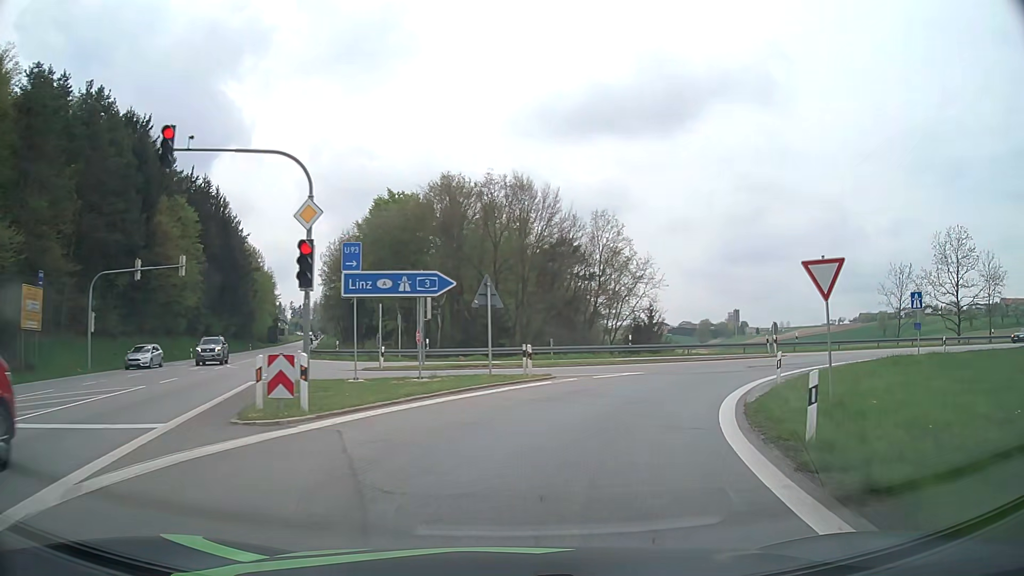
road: motorway_link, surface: asphalt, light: Day
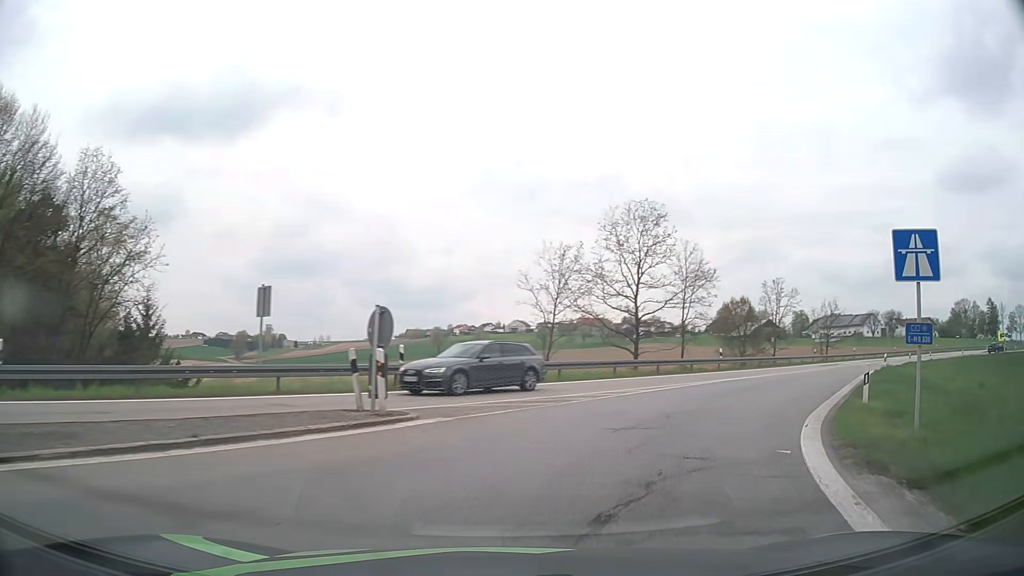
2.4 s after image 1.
(+7.9, +24.6) m; +38°
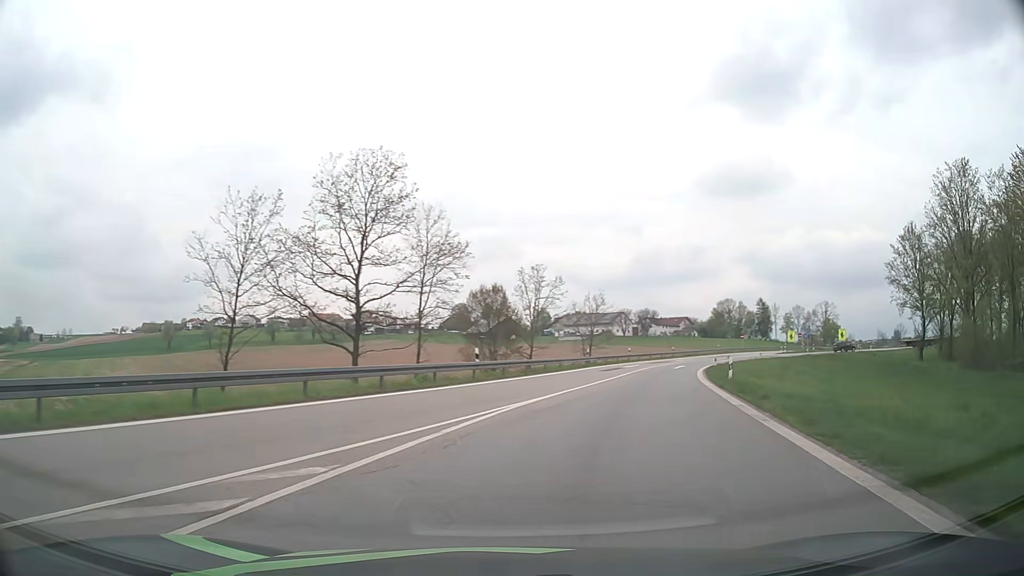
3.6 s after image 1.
(+2.5, +12.2) m; +23°
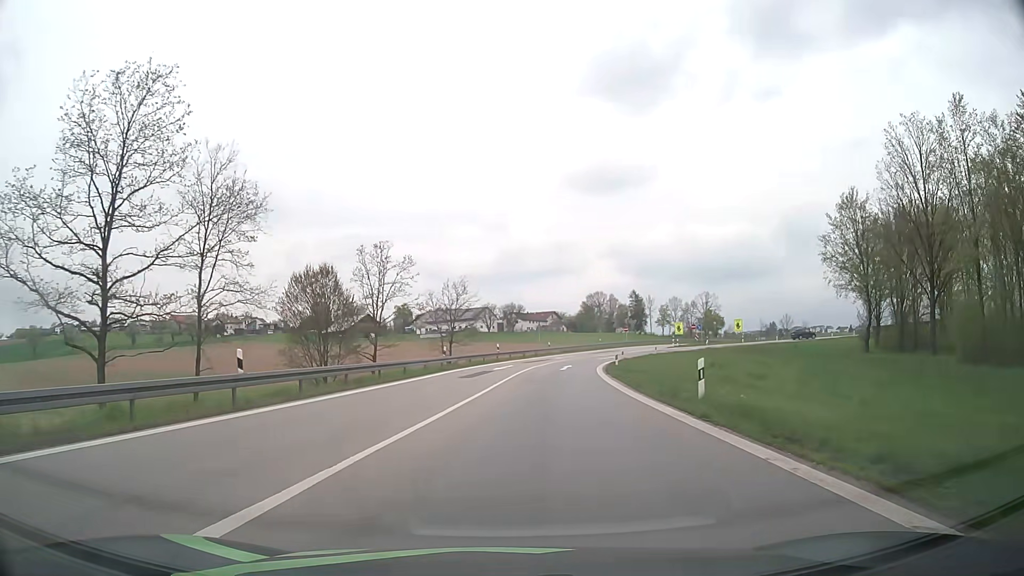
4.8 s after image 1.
(+1.7, +12.4) m; +12°
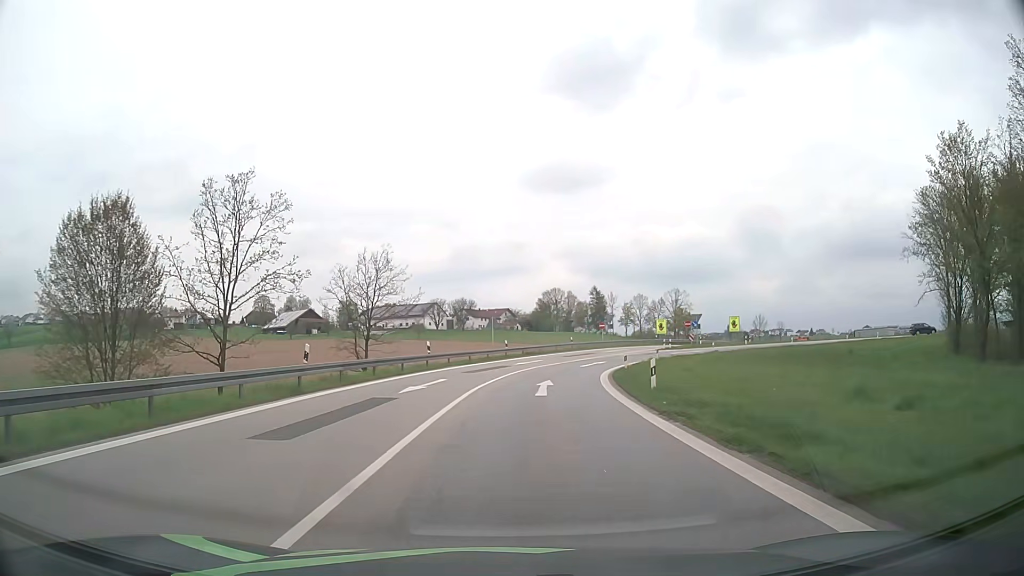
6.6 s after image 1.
(+0.8, +19.7) m; +4°
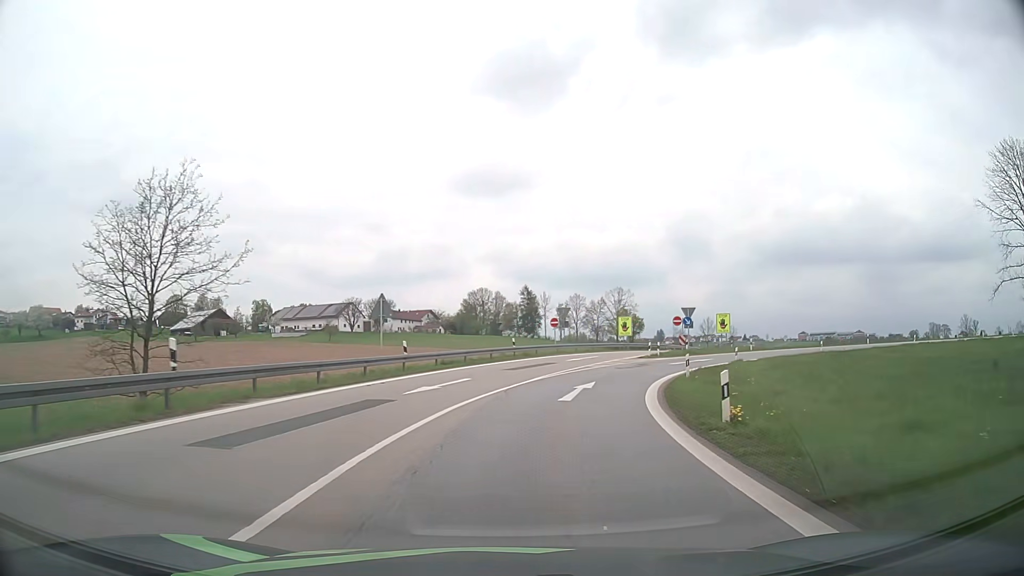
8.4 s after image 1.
(+0.8, +22.8) m; +6°
(+1, +10) (+2, +20) (+5, +29) (+10, +38) (+16, +46) (+24, +52) (+33, +56) (+43, +58) (+53, +58) (+62, +55) m
